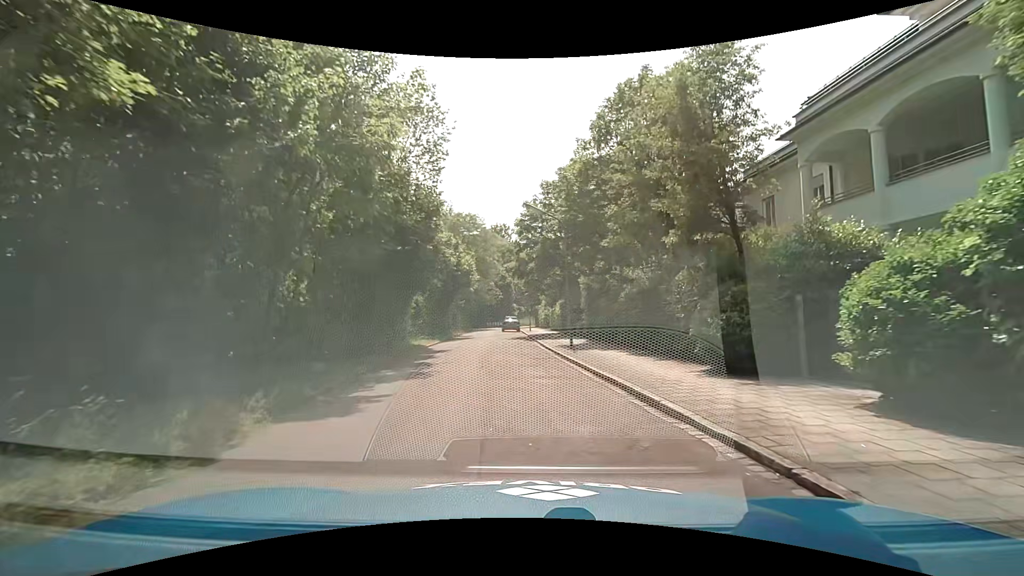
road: residential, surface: asphalt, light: Day
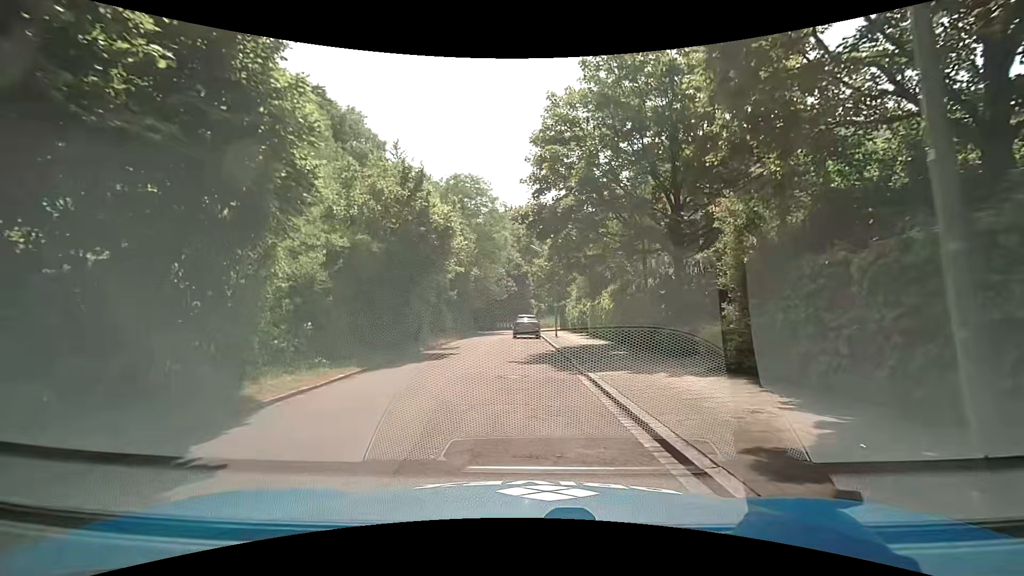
(-0.9, +17.9) m; -3°
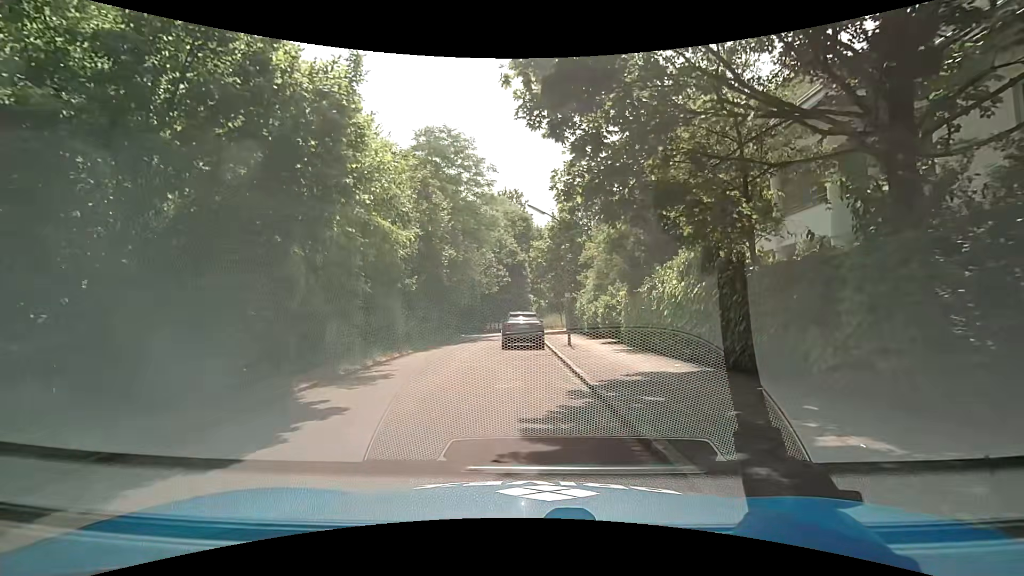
(-0.2, +11.7) m; +2°
